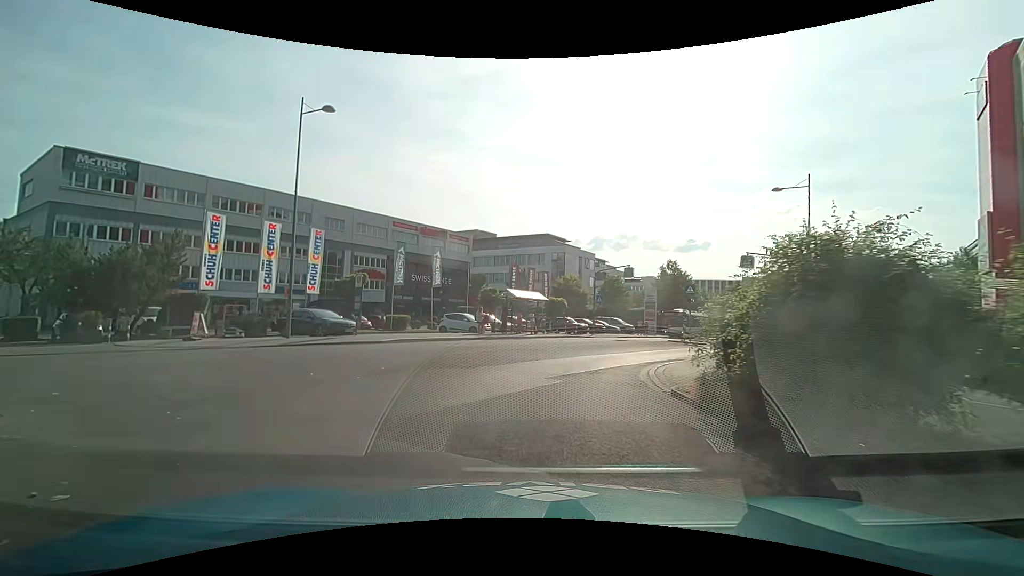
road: service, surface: asphalt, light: Day
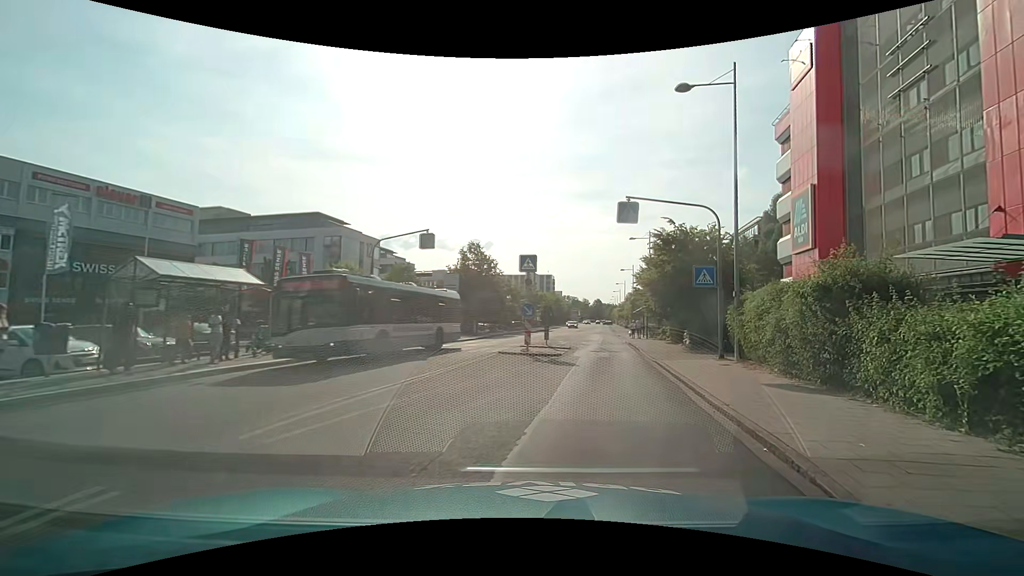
(+2.2, +17.6) m; +23°
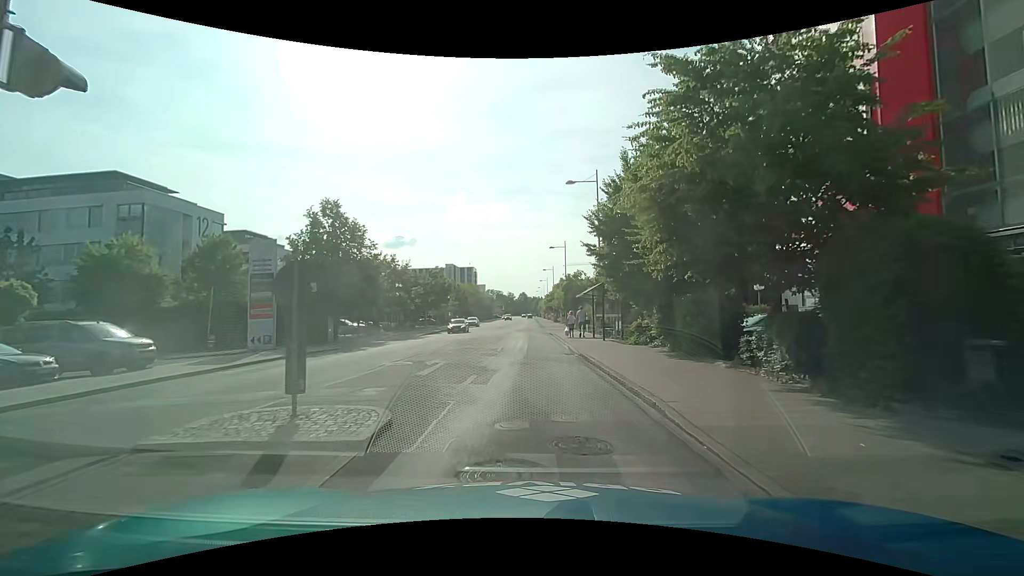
(+2.8, +19.8) m; +9°
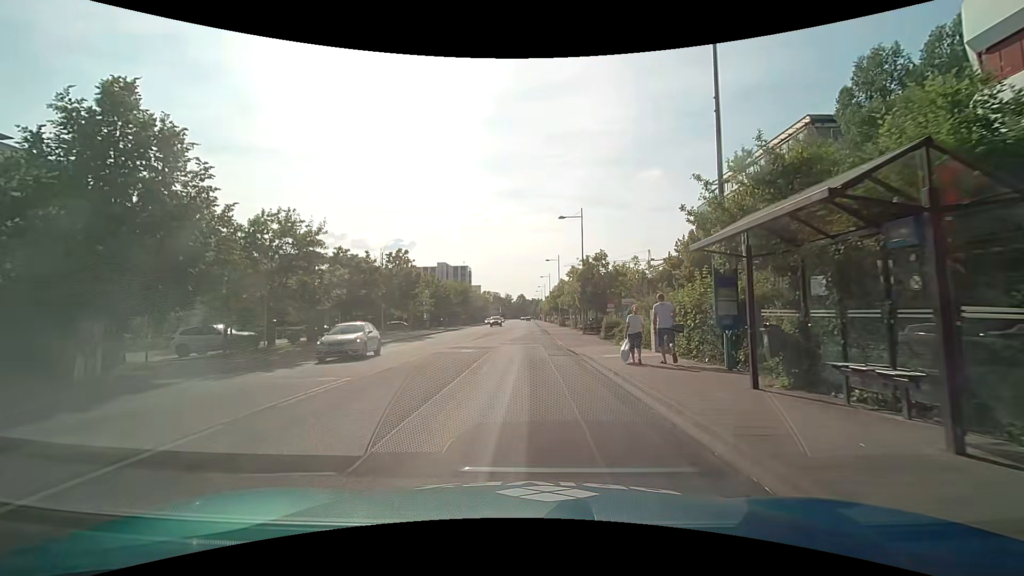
(-0.2, +20.5) m; 0°
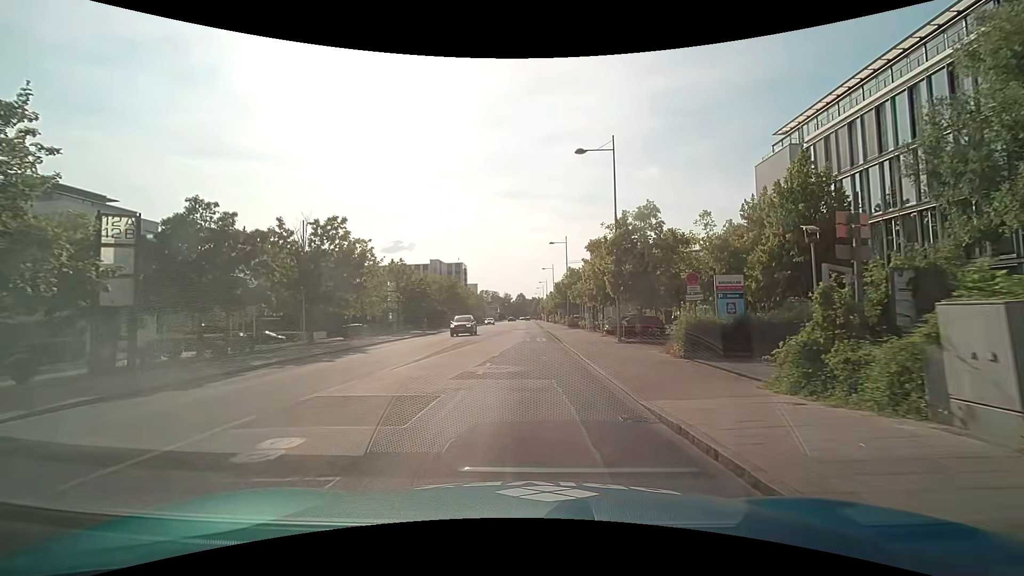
(0.0, +17.1) m; 0°
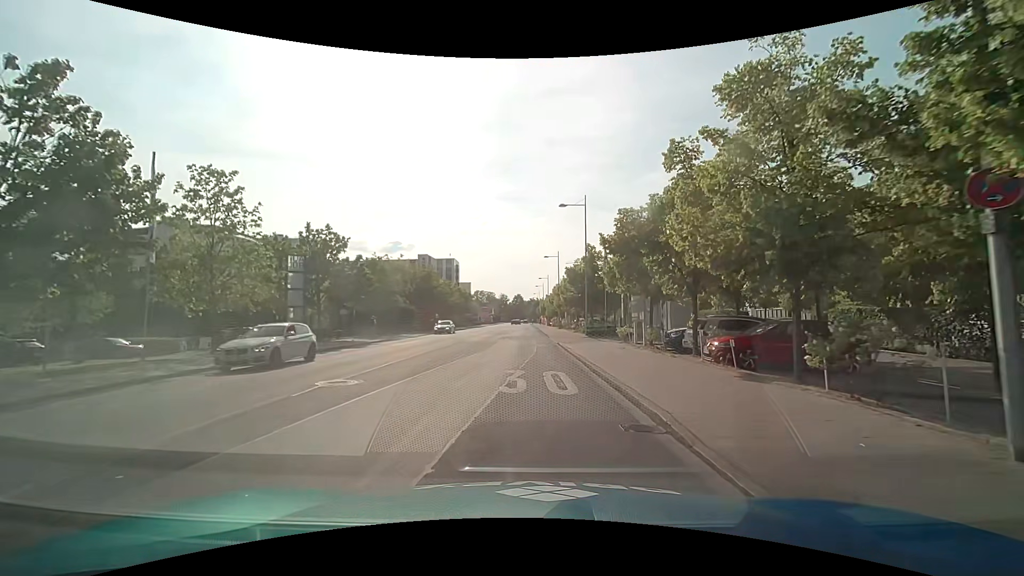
(0.0, +21.2) m; 0°
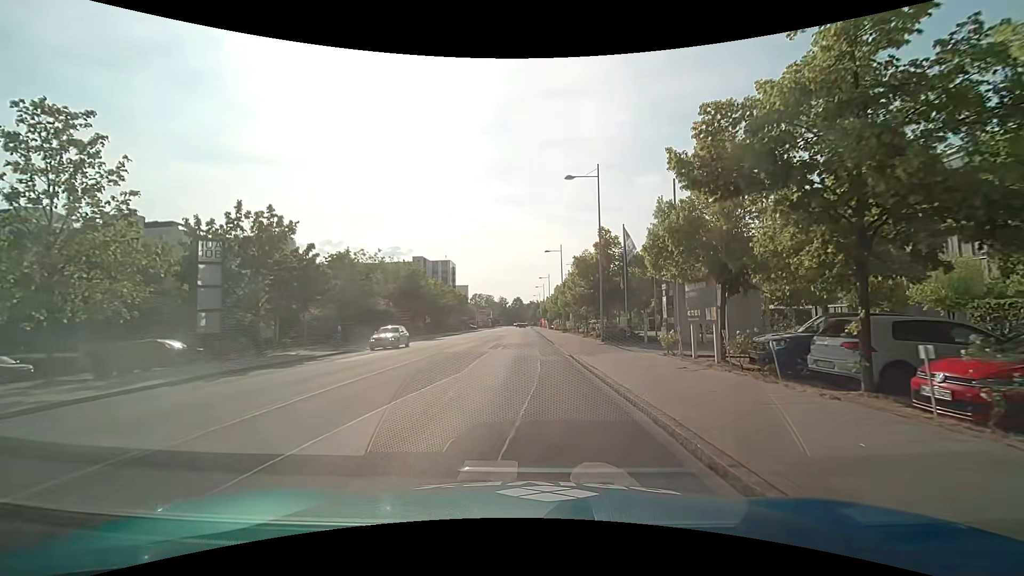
(0.0, +8.3) m; 0°
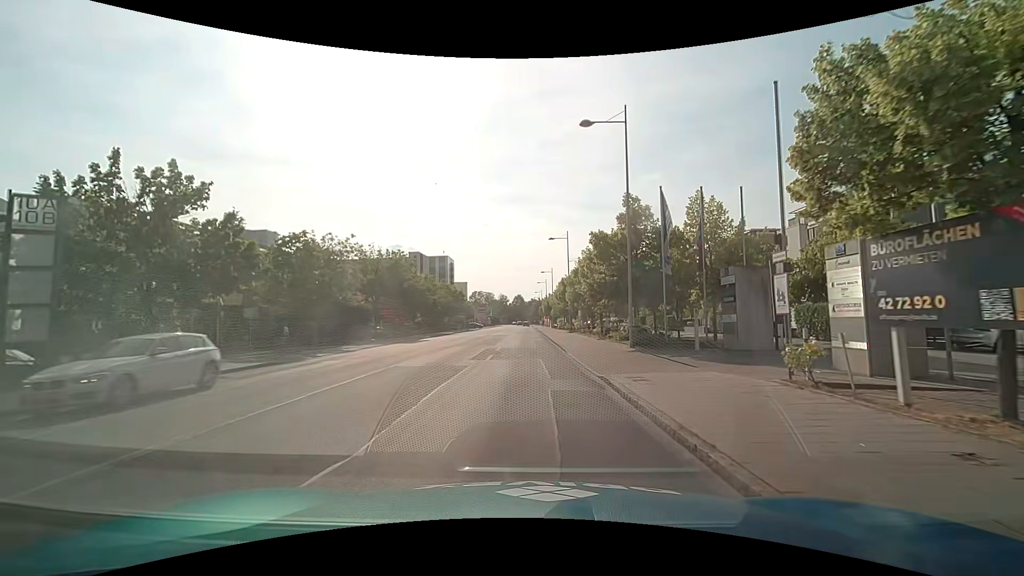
(0.0, +8.3) m; 0°
(0, +10) (0, +20) (0, +30) (0, +40) (0, +50) (0, +60) (0, +70) (0, +80) (+1, +90) (+1, +100) m
